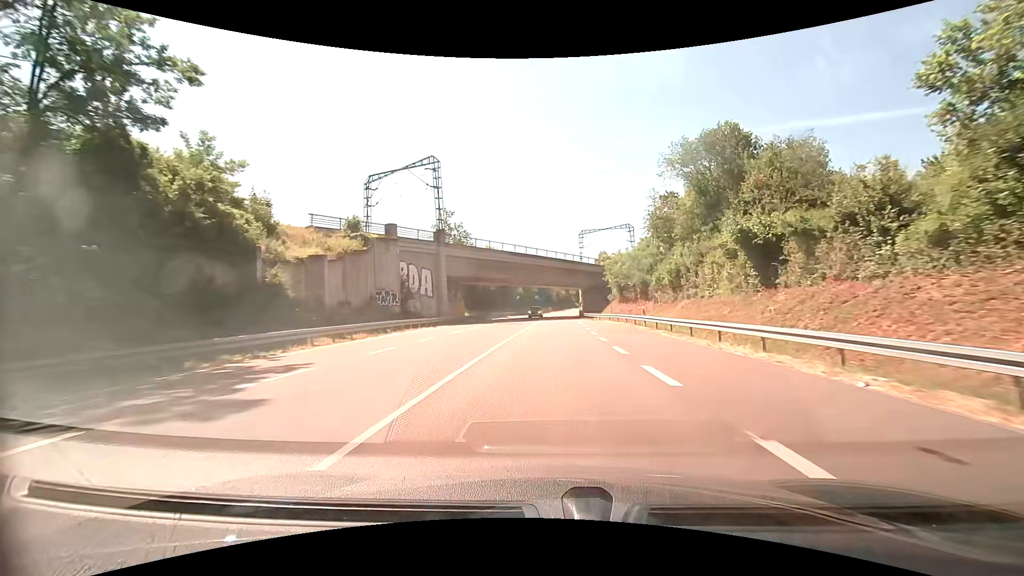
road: primary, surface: asphalt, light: Day
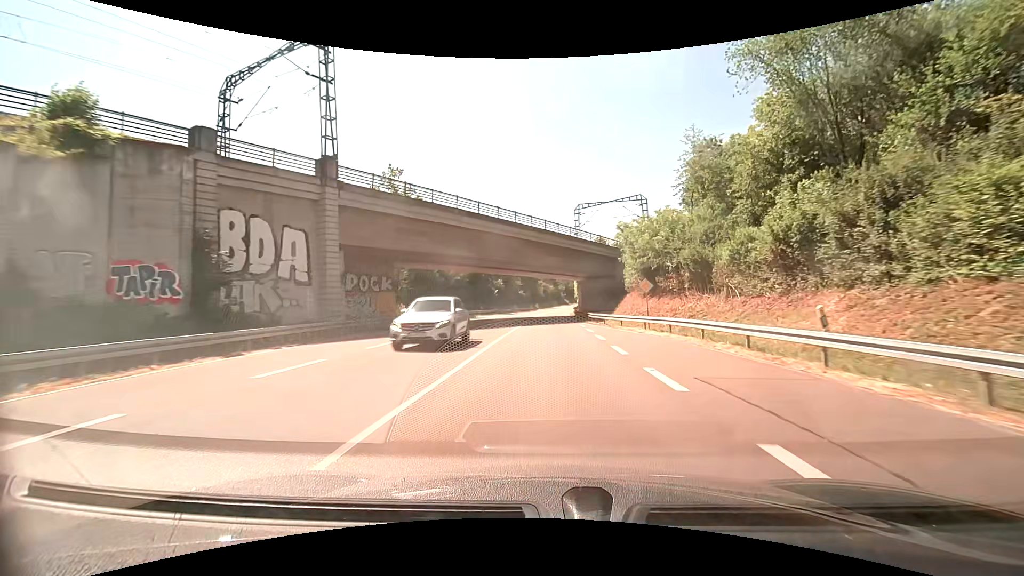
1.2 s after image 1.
(+0.3, +23.7) m; +1°
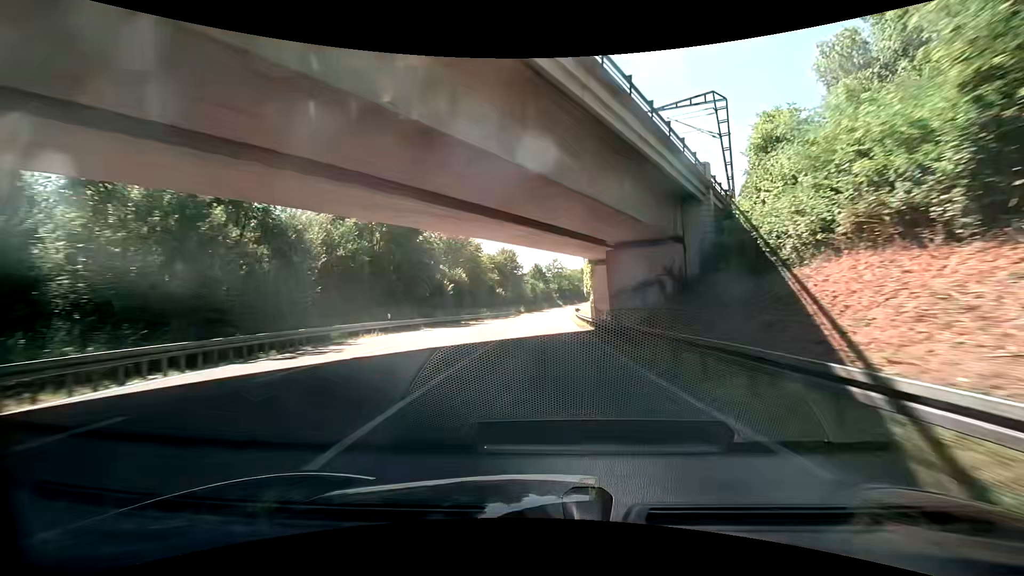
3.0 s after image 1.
(+0.4, +36.2) m; +2°
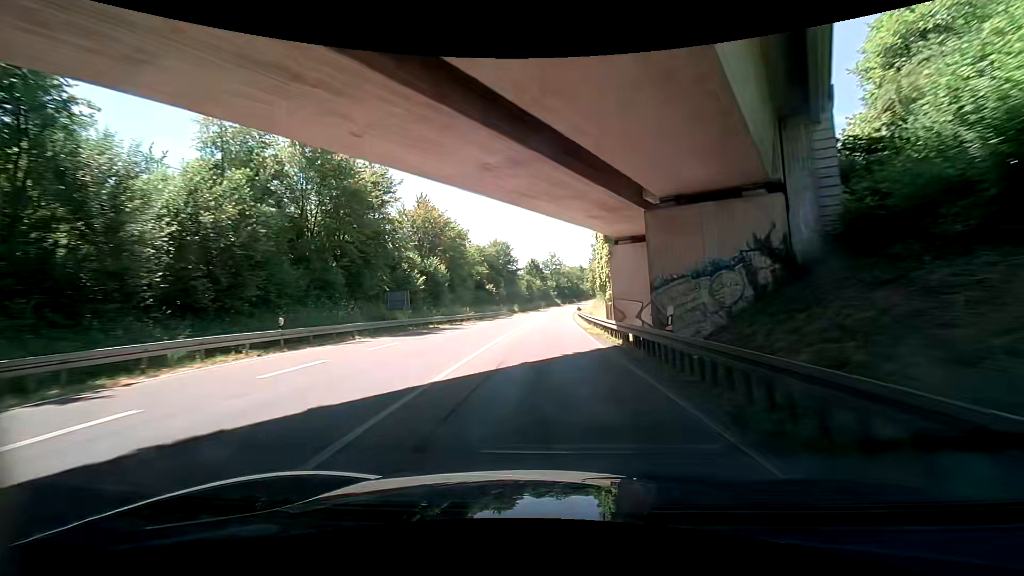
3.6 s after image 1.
(0.0, +12.2) m; +1°
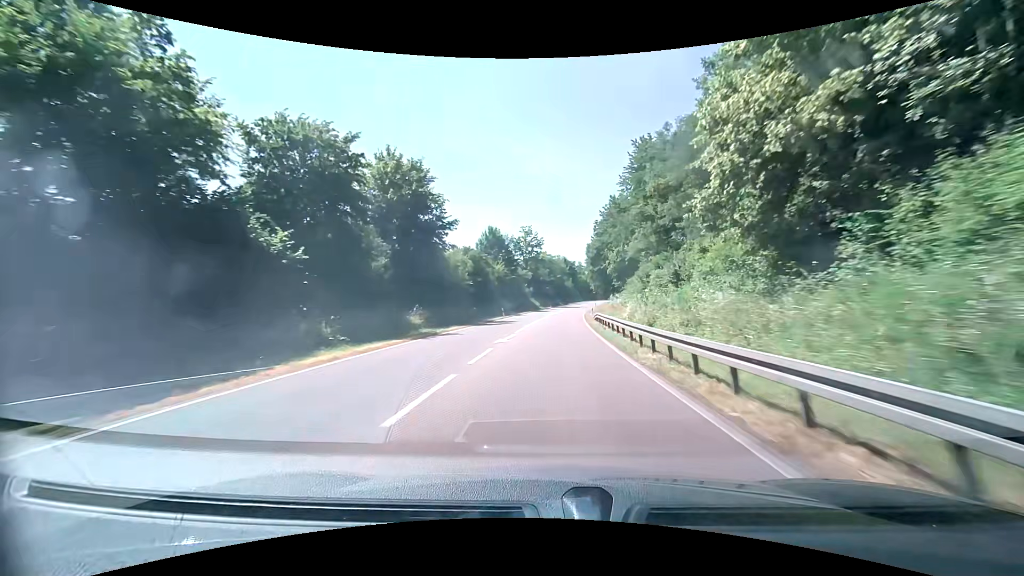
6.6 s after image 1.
(-0.1, +62.0) m; +1°
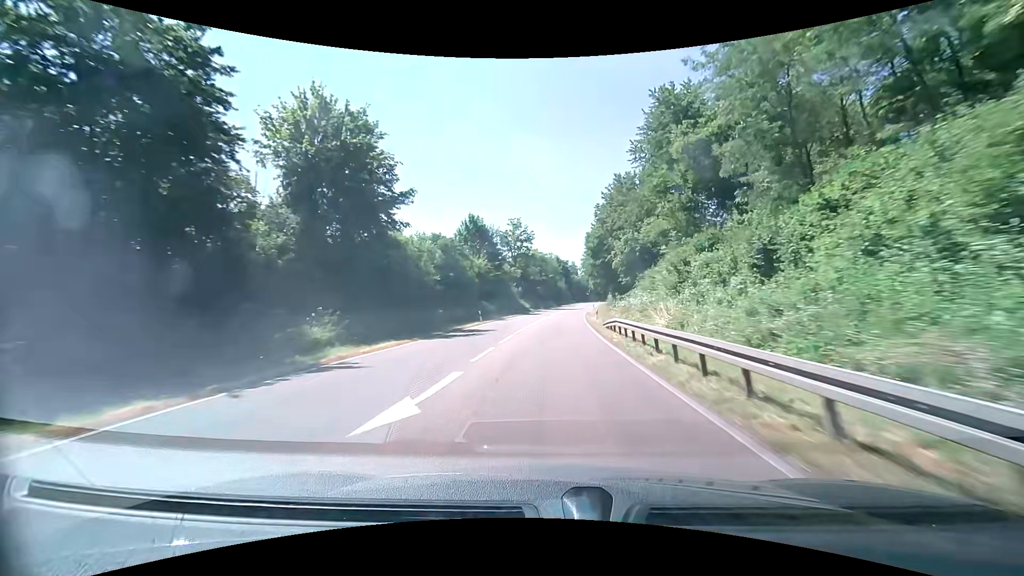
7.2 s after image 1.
(+0.1, +12.6) m; +1°
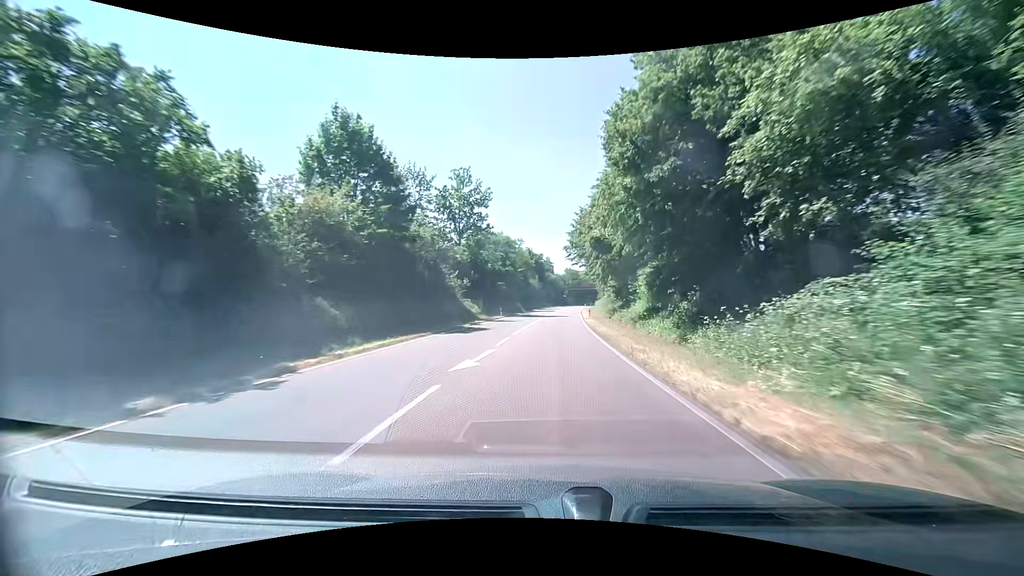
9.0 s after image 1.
(+1.1, +38.1) m; +3°
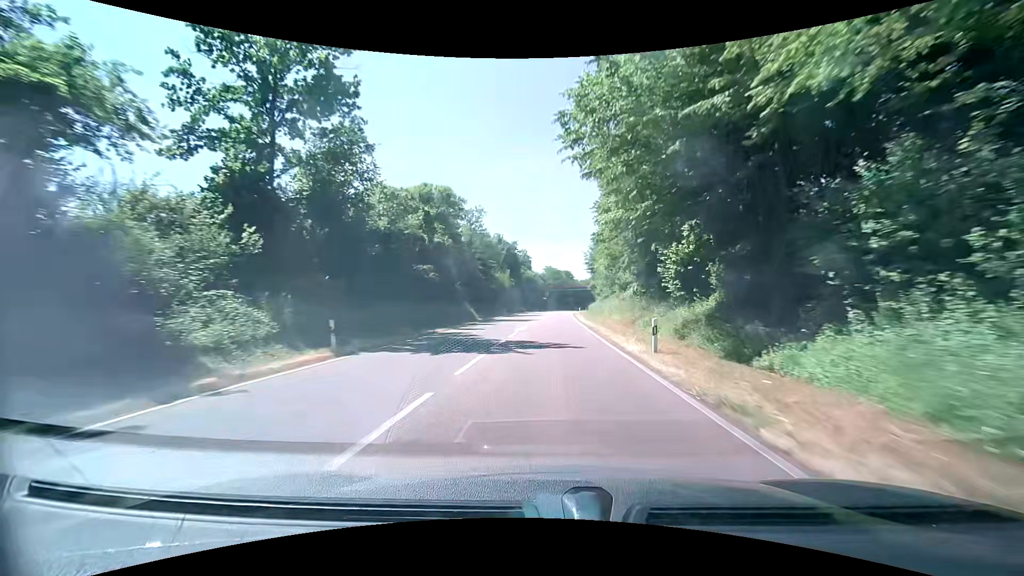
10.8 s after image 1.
(+0.9, +38.2) m; +3°
(0, +10) (0, +20) (0, +30) (0, +40) (+1, +50) (+1, +60) (+1, +70) (+2, +80) (+2, +90) (+3, +100) m
